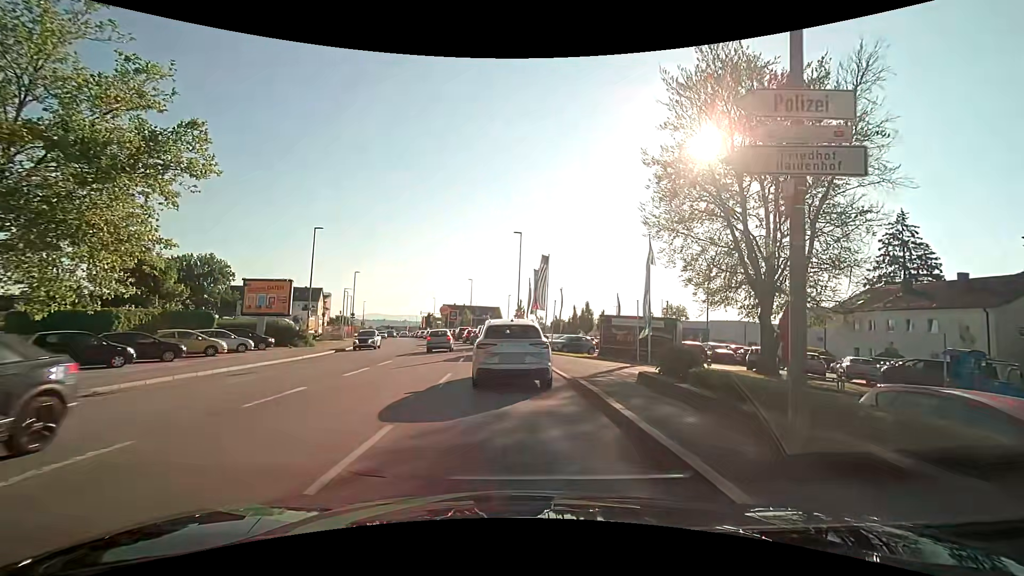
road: tertiary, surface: asphalt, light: Day
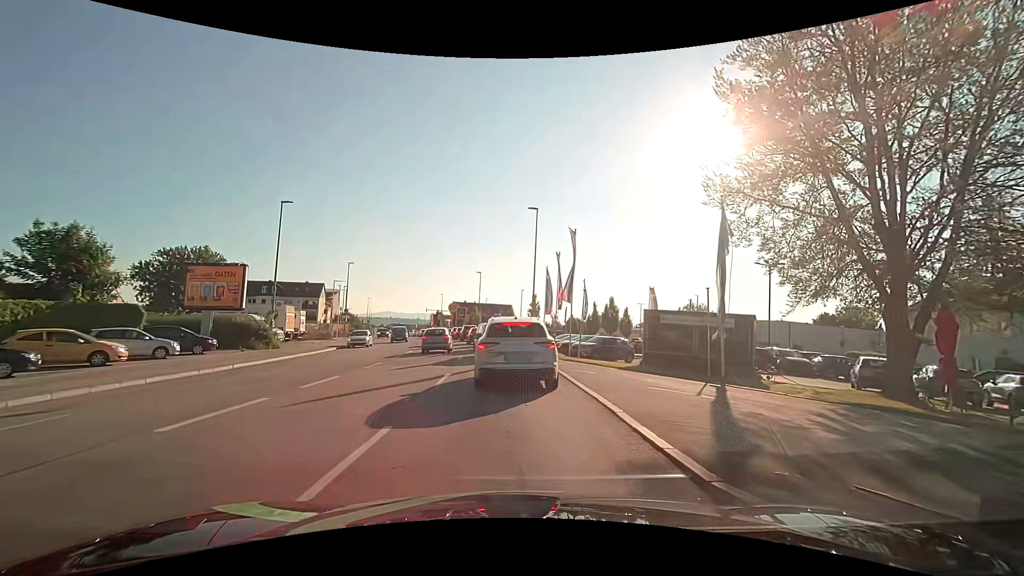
(-0.2, +8.8) m; -2°
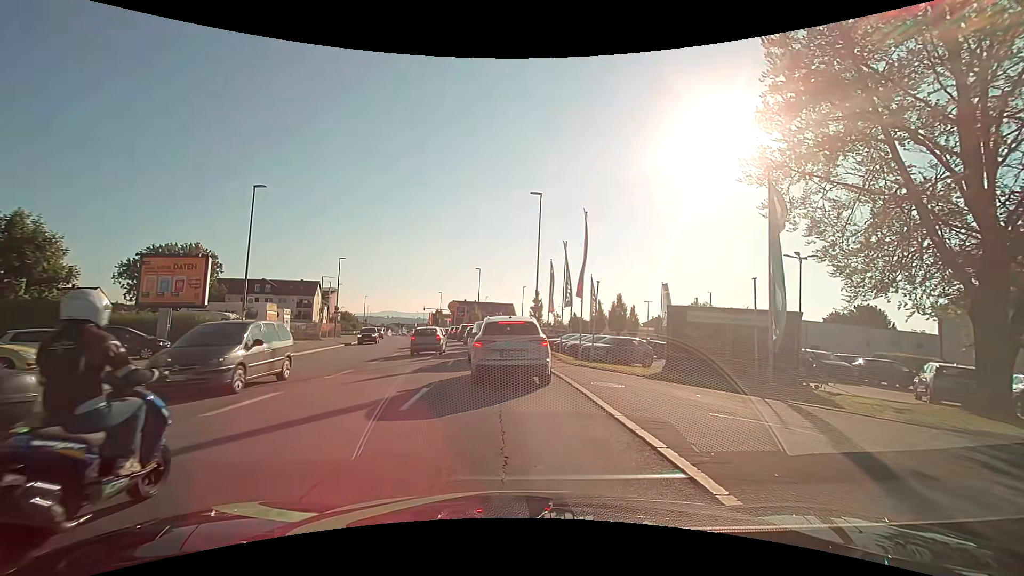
(0.0, +3.6) m; 0°
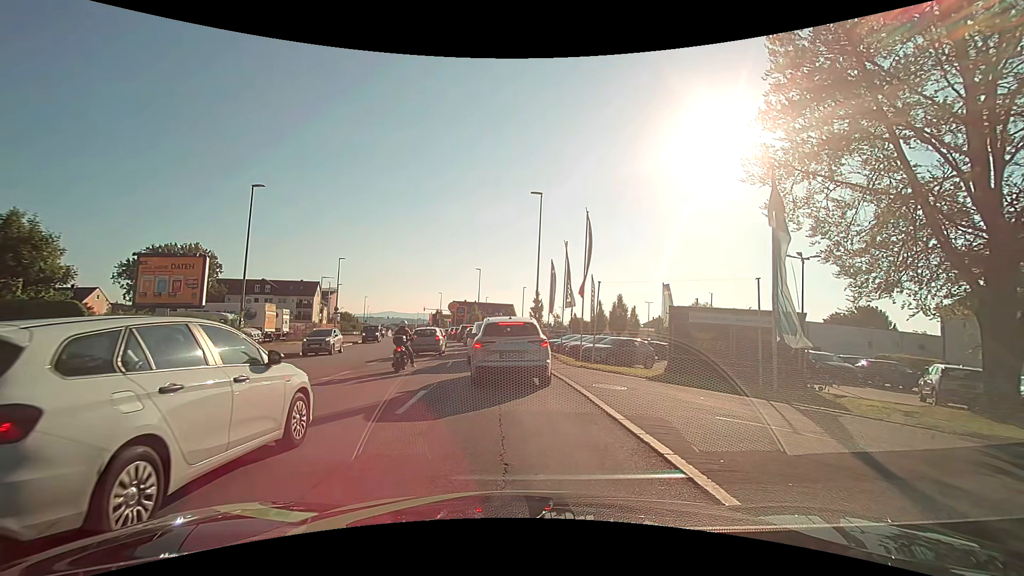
(0.0, +0.3) m; 0°
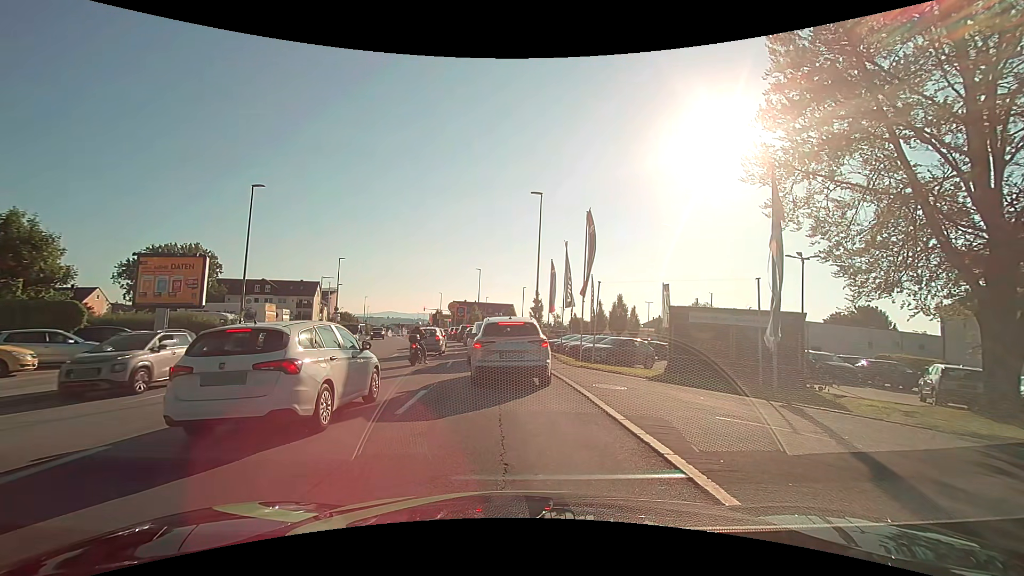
(0.0, 0.0) m; 0°
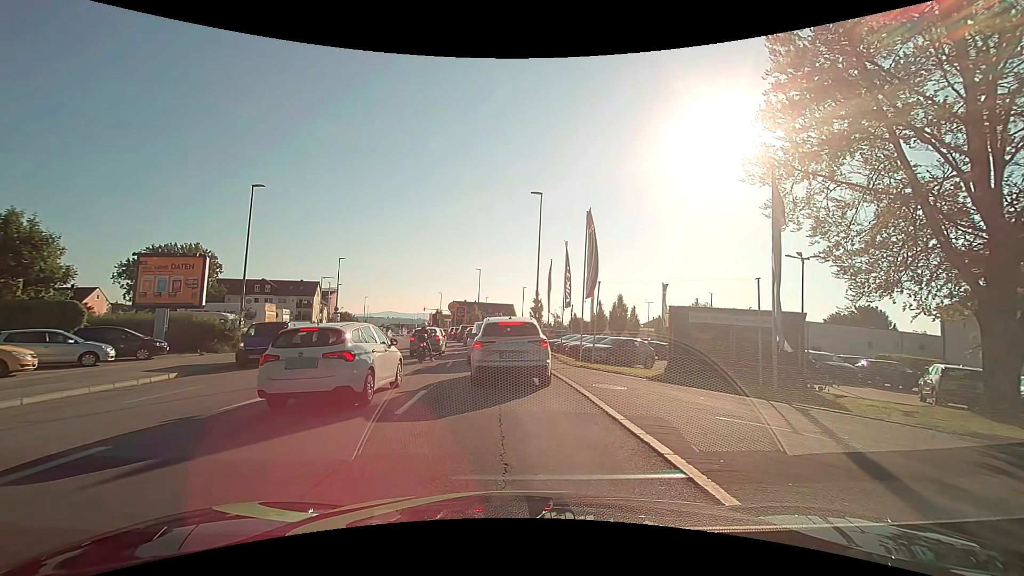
(0.0, 0.0) m; 0°
